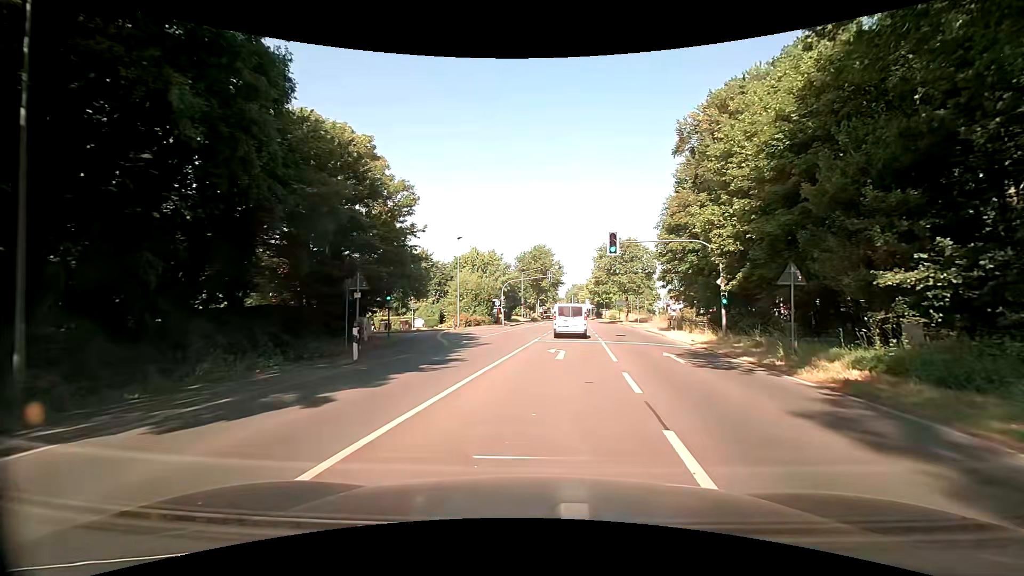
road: secondary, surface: asphalt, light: Day
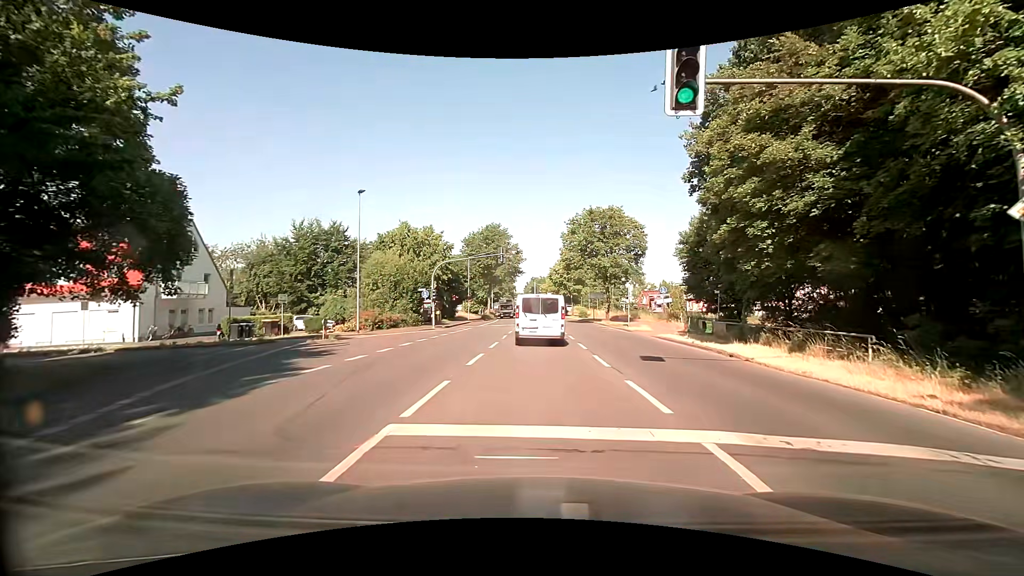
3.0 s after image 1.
(+1.1, +19.6) m; +6°
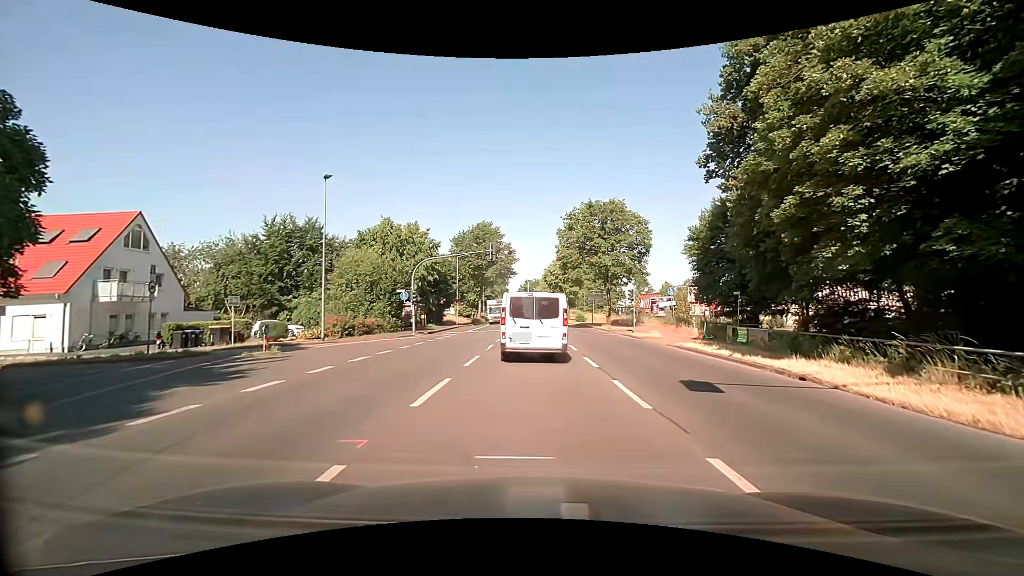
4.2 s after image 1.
(0.0, +4.8) m; +1°
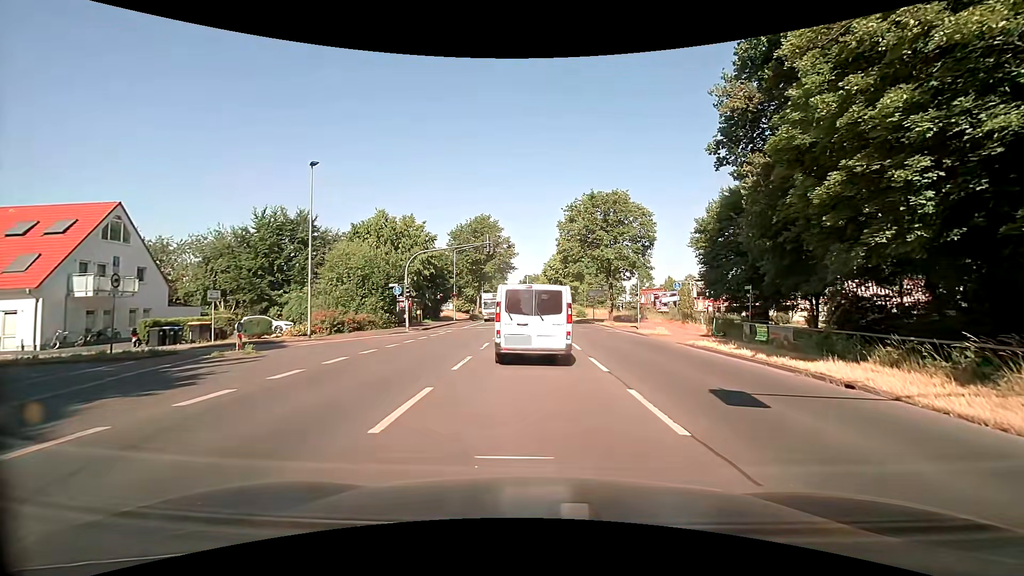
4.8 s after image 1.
(0.0, +1.8) m; -2°
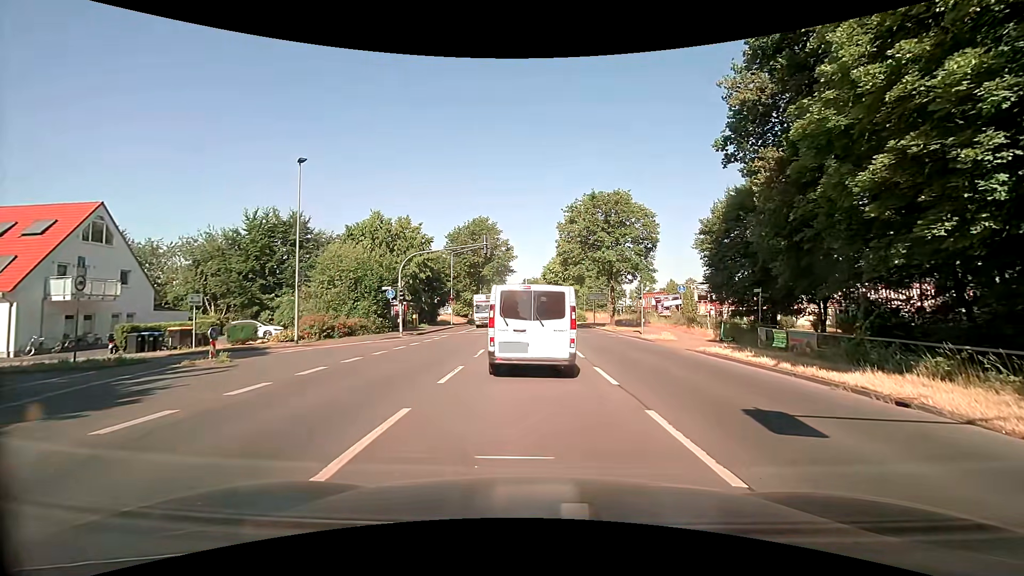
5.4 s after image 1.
(0.0, +1.5) m; -2°
